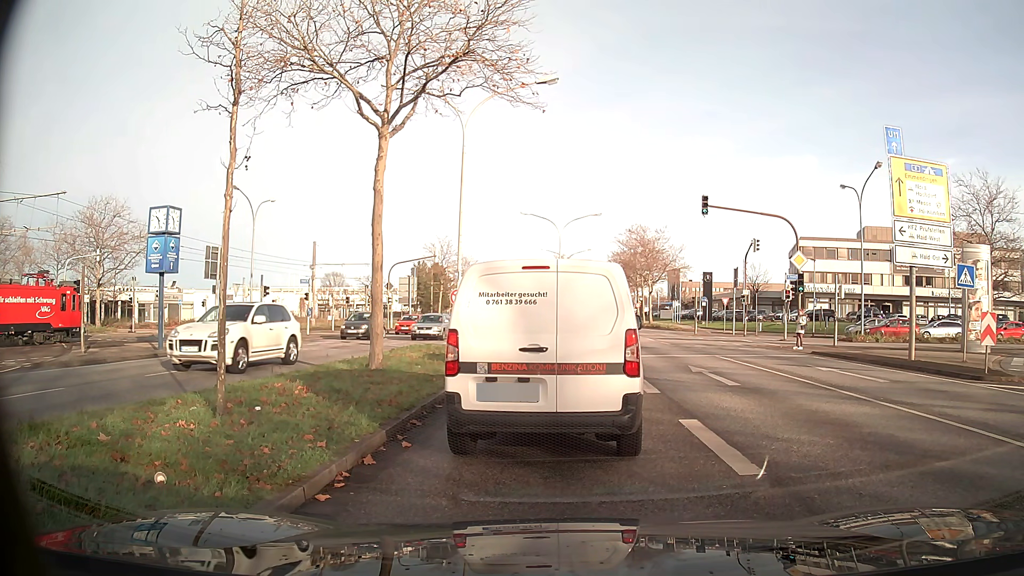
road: primary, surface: asphalt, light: Day
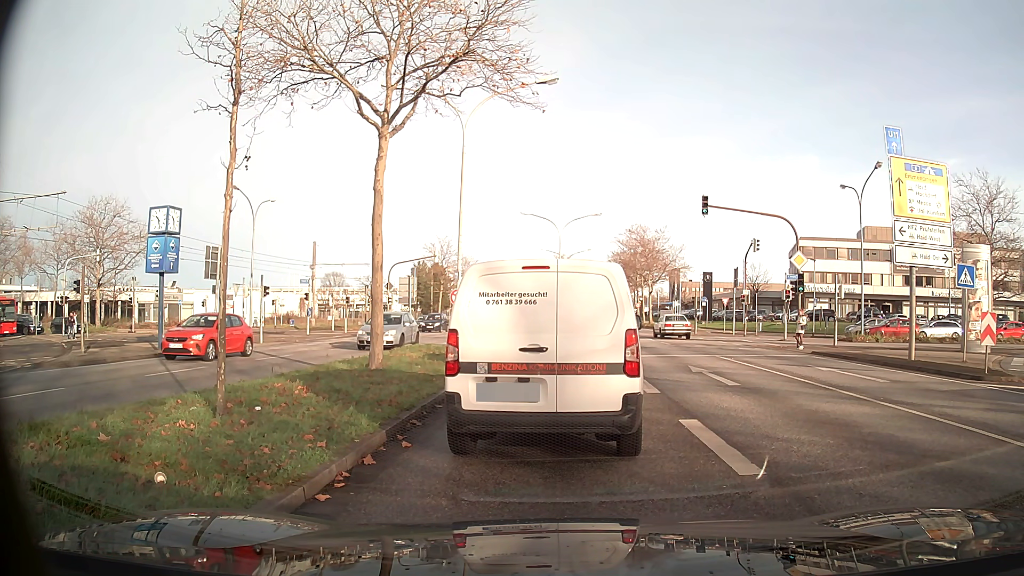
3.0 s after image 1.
(0.0, 0.0) m; 0°
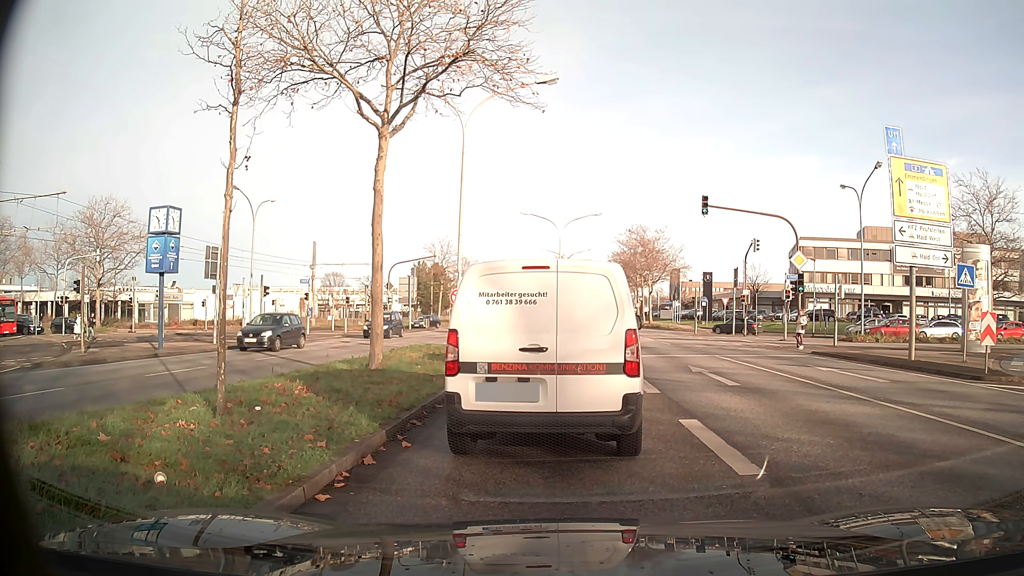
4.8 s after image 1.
(0.0, 0.0) m; 0°
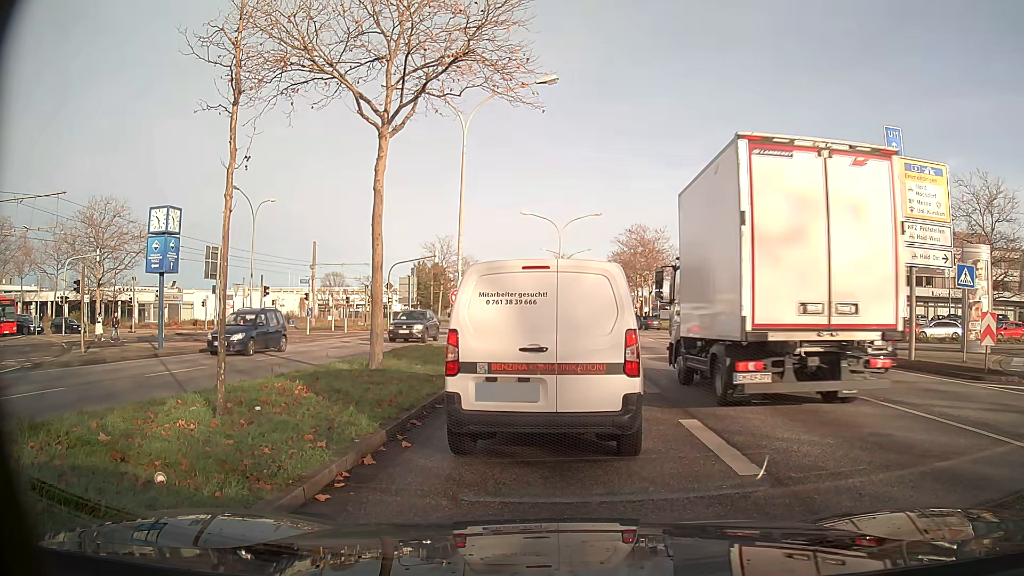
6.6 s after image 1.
(0.0, 0.0) m; 0°
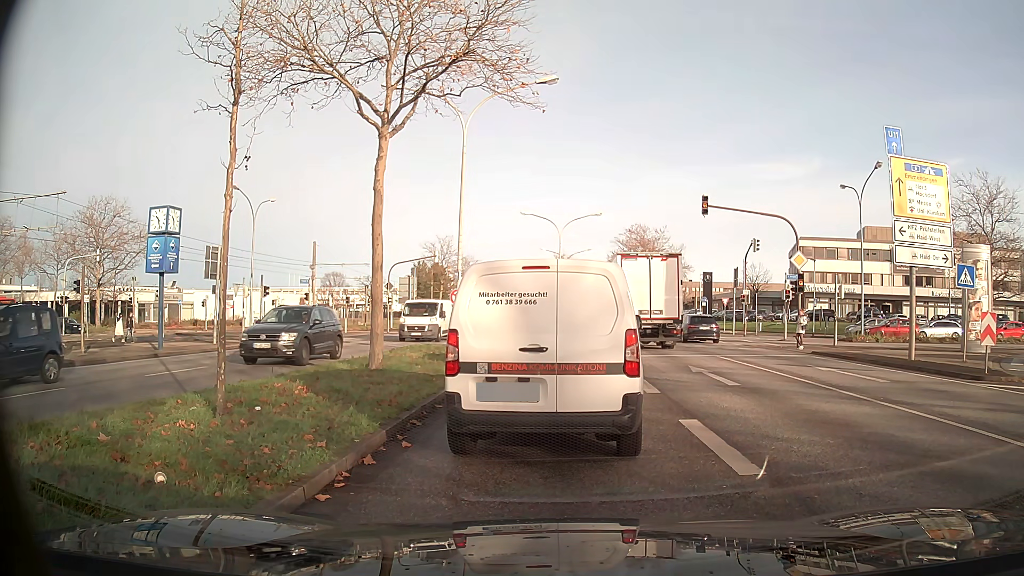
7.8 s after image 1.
(0.0, 0.0) m; 0°
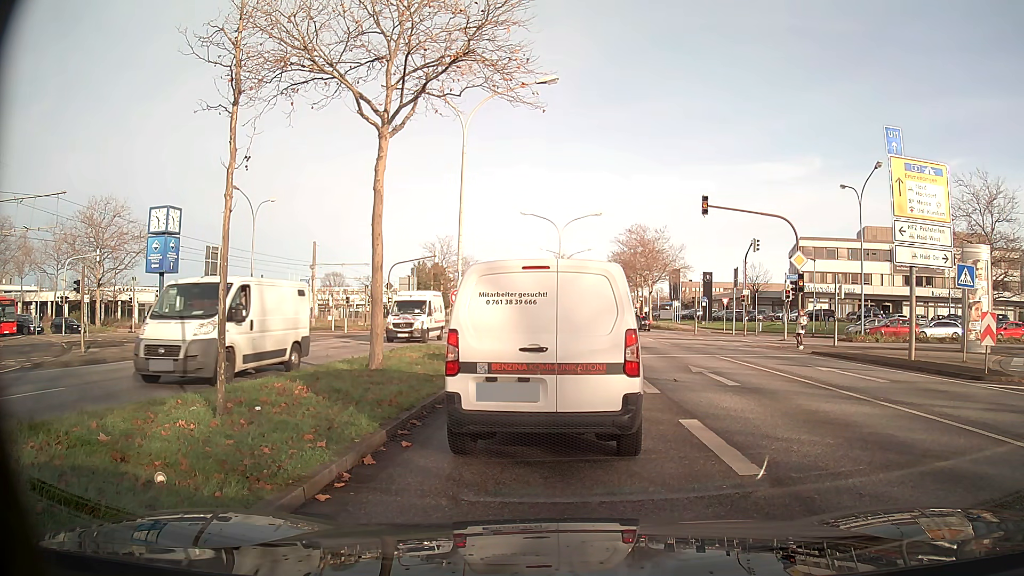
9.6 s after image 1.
(0.0, 0.0) m; 0°
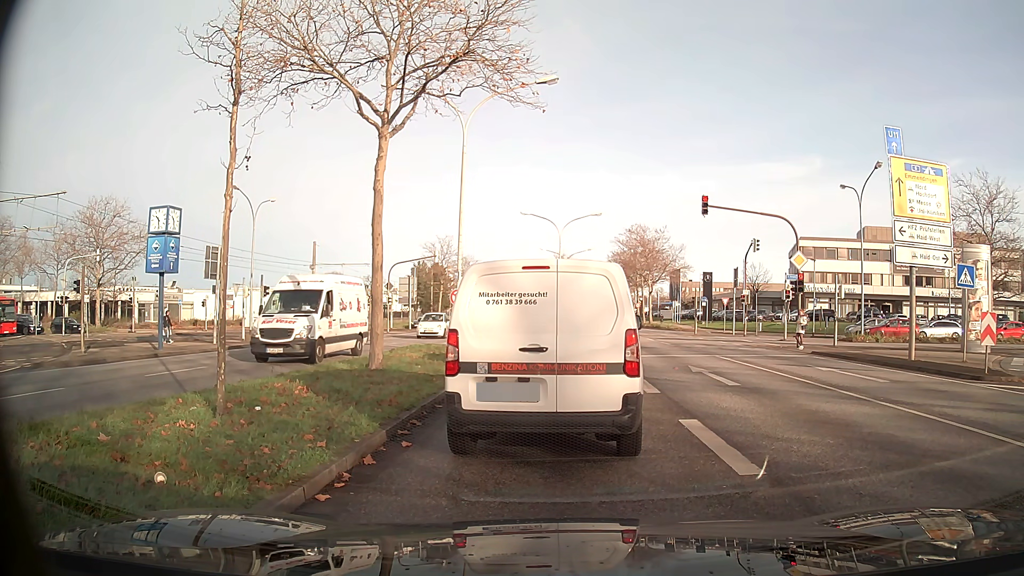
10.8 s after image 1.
(0.0, 0.0) m; 0°
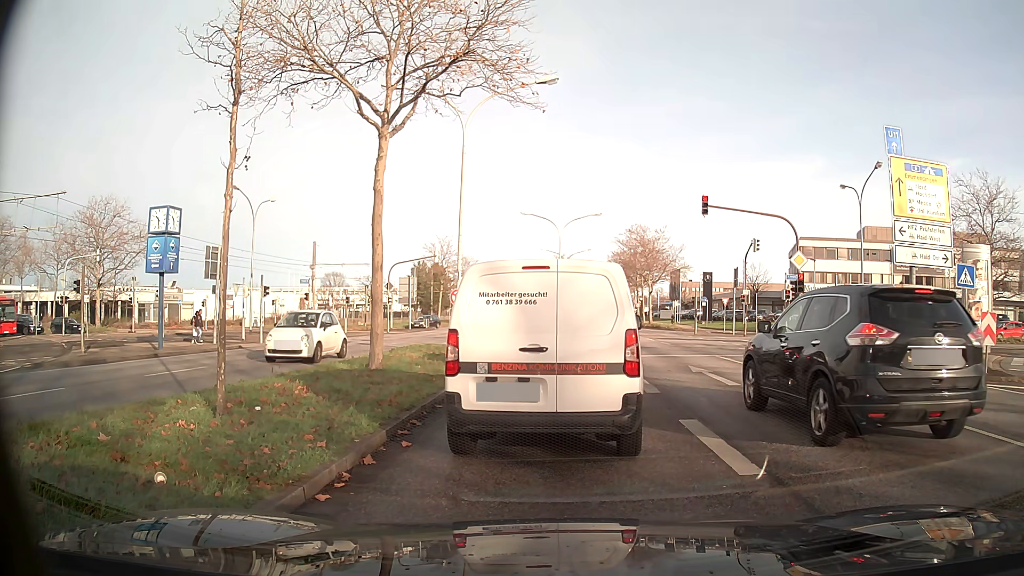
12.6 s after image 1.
(0.0, 0.0) m; 0°
(0, +10) (0, +20) (-1, +30) (-7, +38) (-15, +44) (-24, +47) (-34, +49) (-44, +50) (-54, +52) (-64, +52) m
